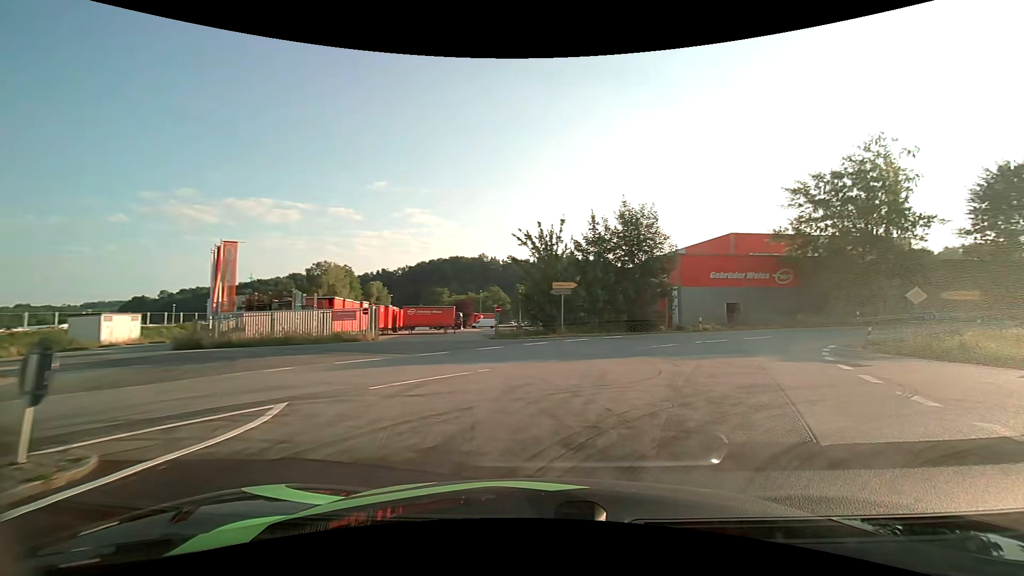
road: unclassified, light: Day
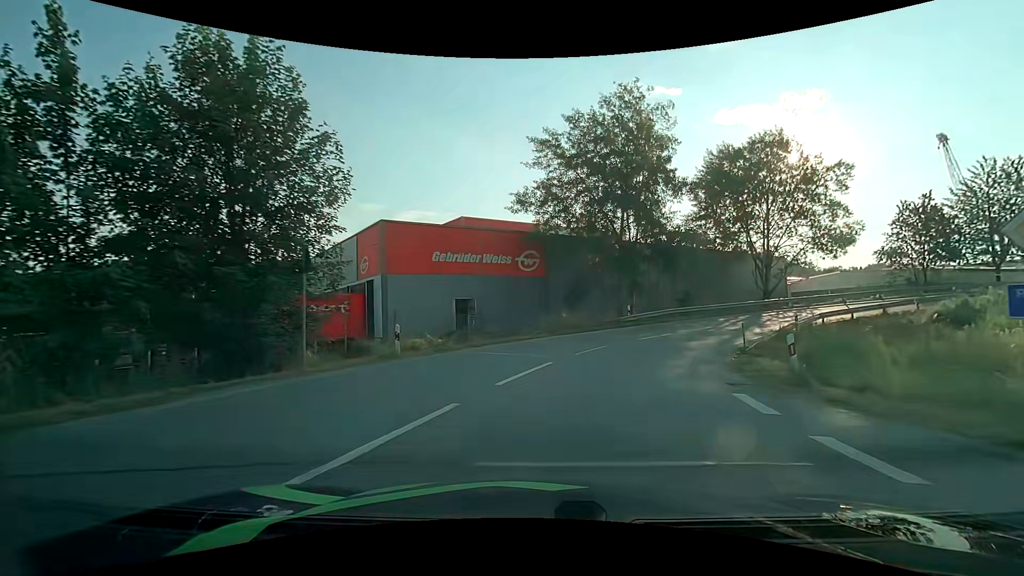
(+6.8, +20.9) m; +29°
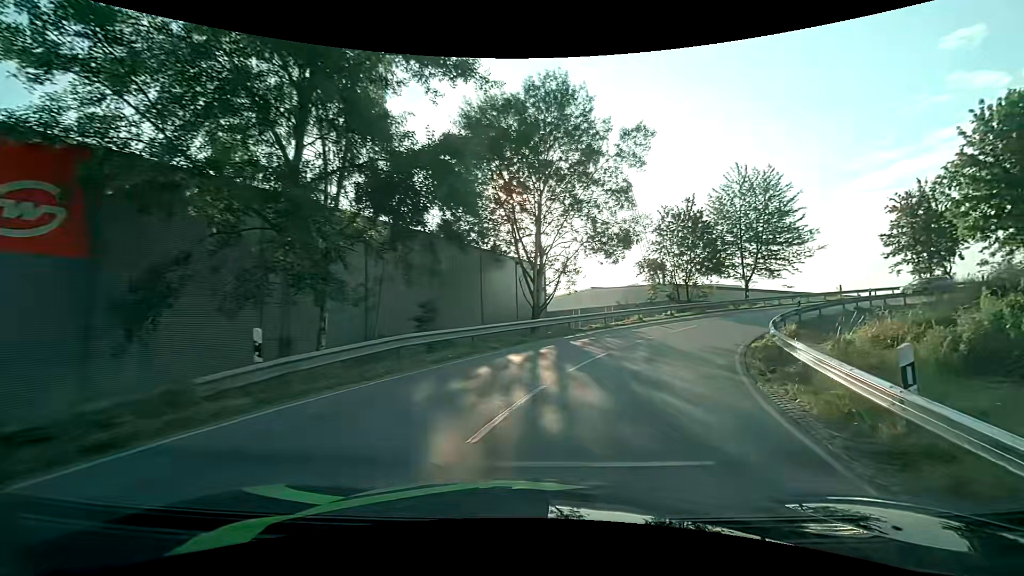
(+4.5, +20.7) m; +30°
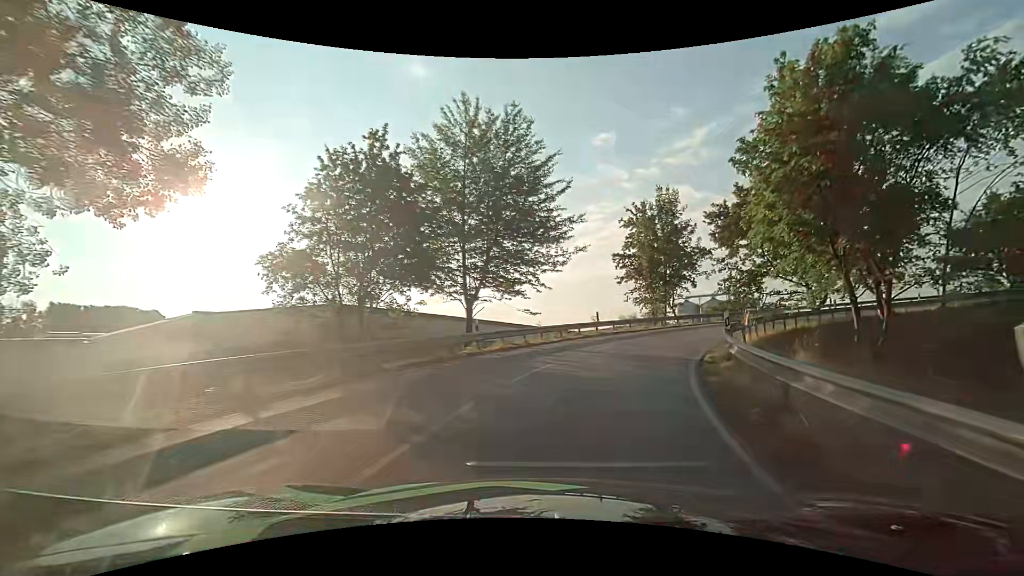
(+7.4, +23.4) m; +32°
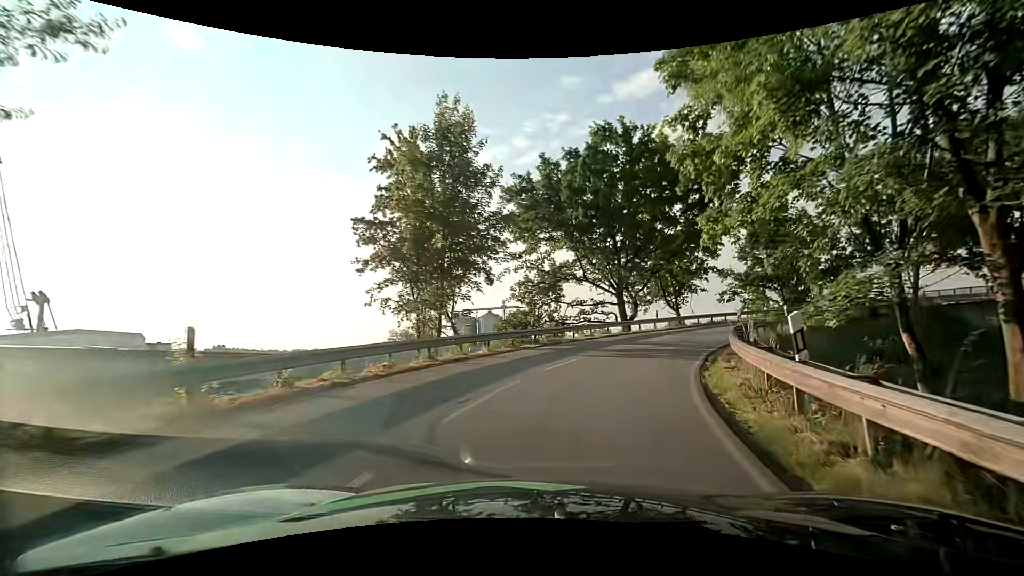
(+4.2, +20.1) m; +25°
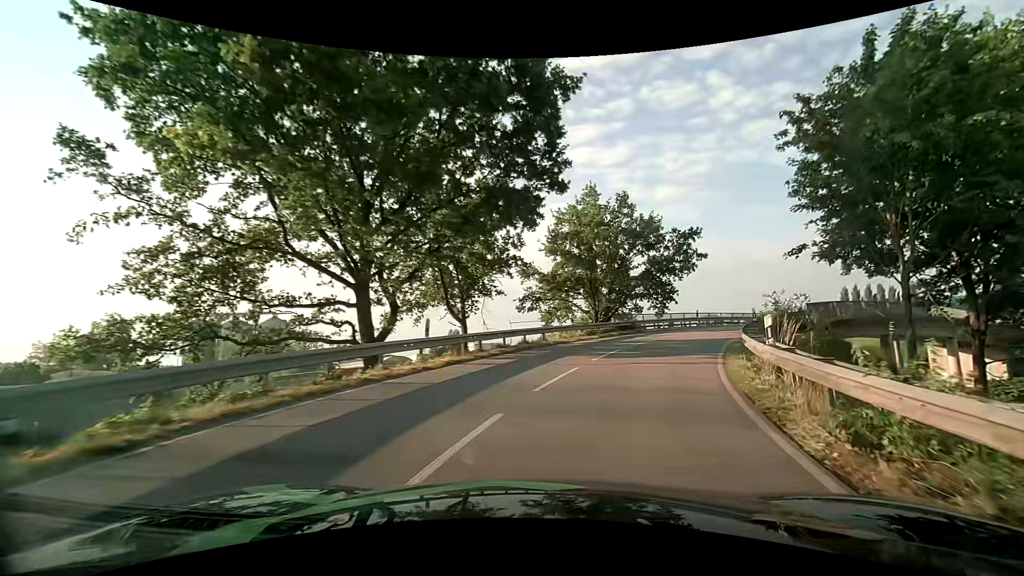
(+4.2, +20.2) m; +25°
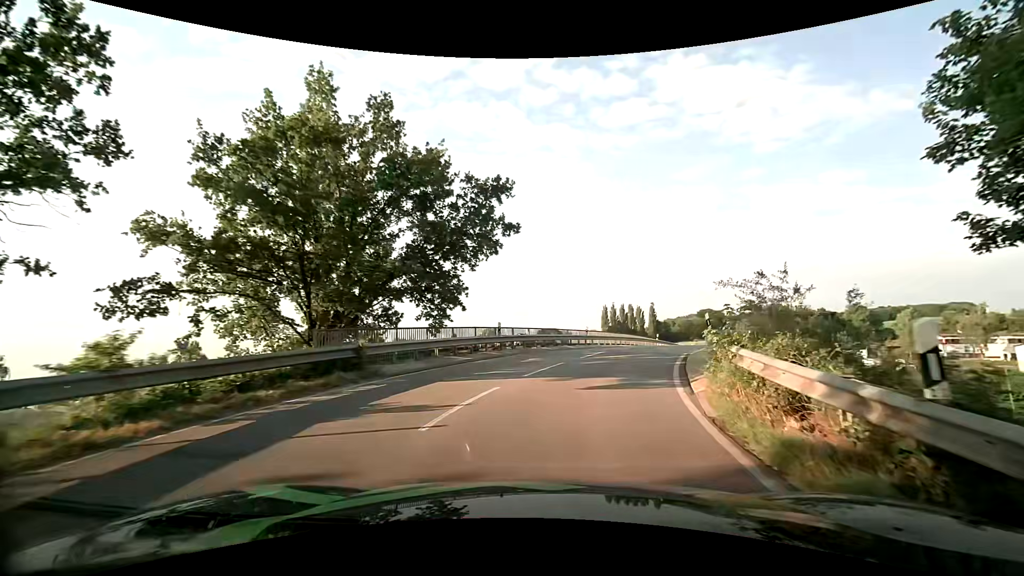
(+4.5, +19.9) m; +23°
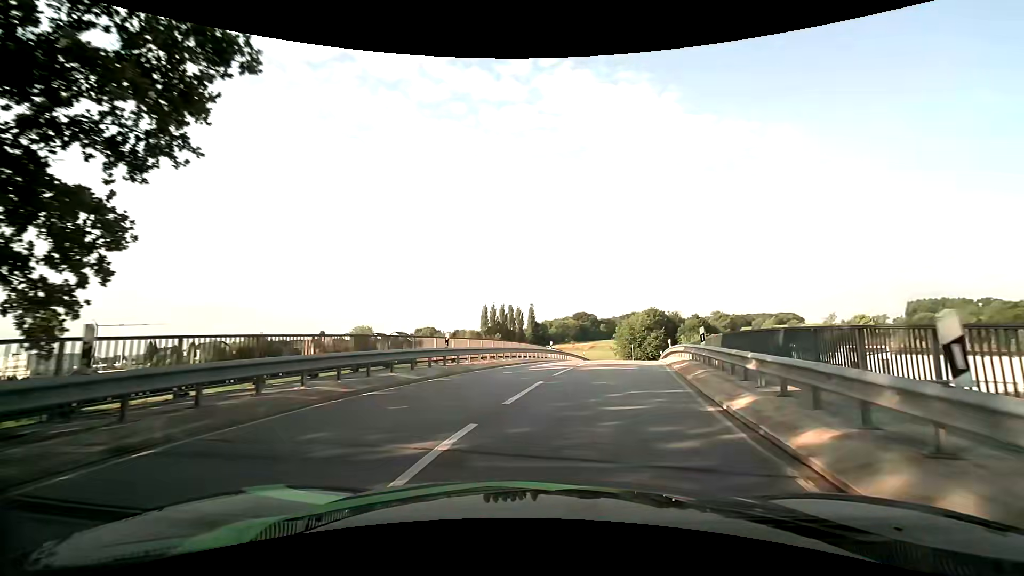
(+1.8, +14.9) m; +14°
(+1, +10) (+3, +20) (+5, +30) (+7, +39) (+9, +49) (+11, +59) (+13, +69) (+15, +79) (+17, +88) (+19, +98) m
